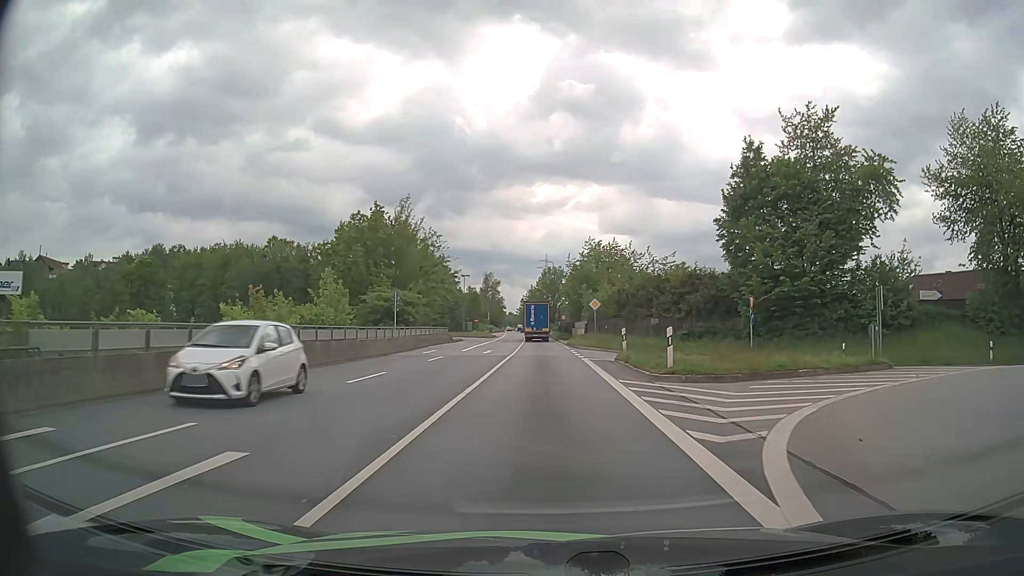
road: primary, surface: asphalt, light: Day
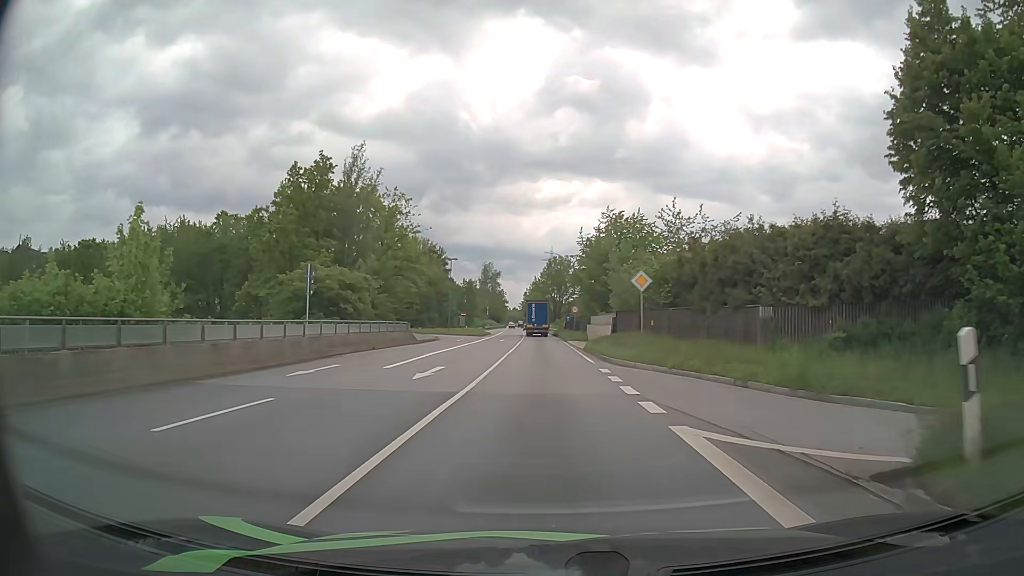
(0.0, +21.1) m; 0°
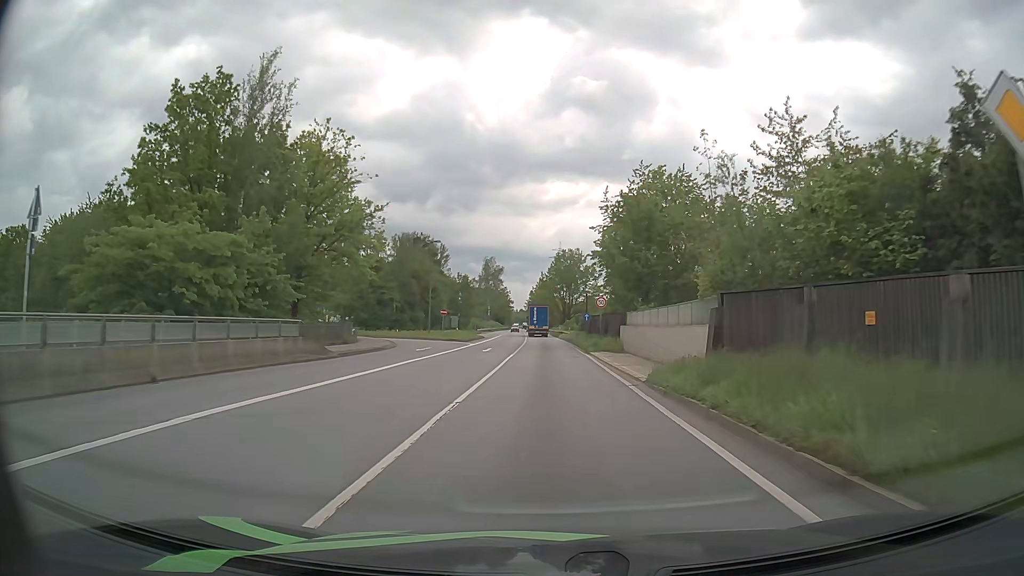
(-0.1, +20.9) m; -1°
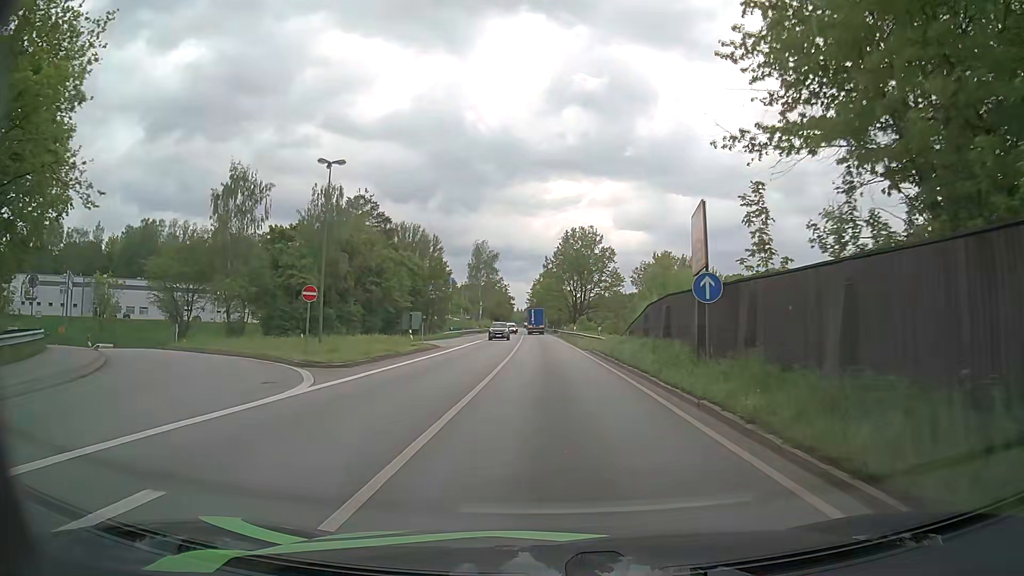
(-0.2, +36.0) m; -1°
